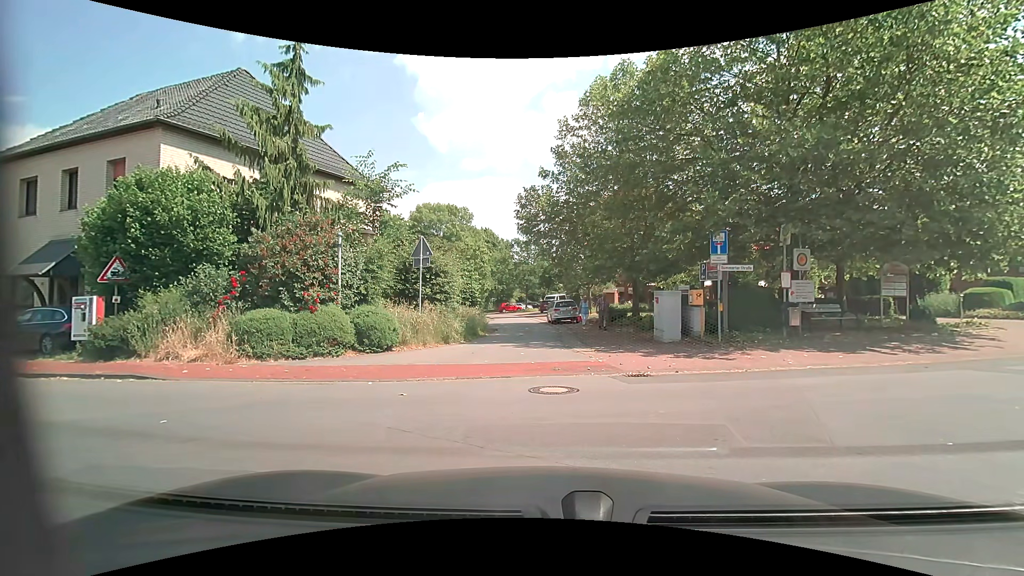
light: Day
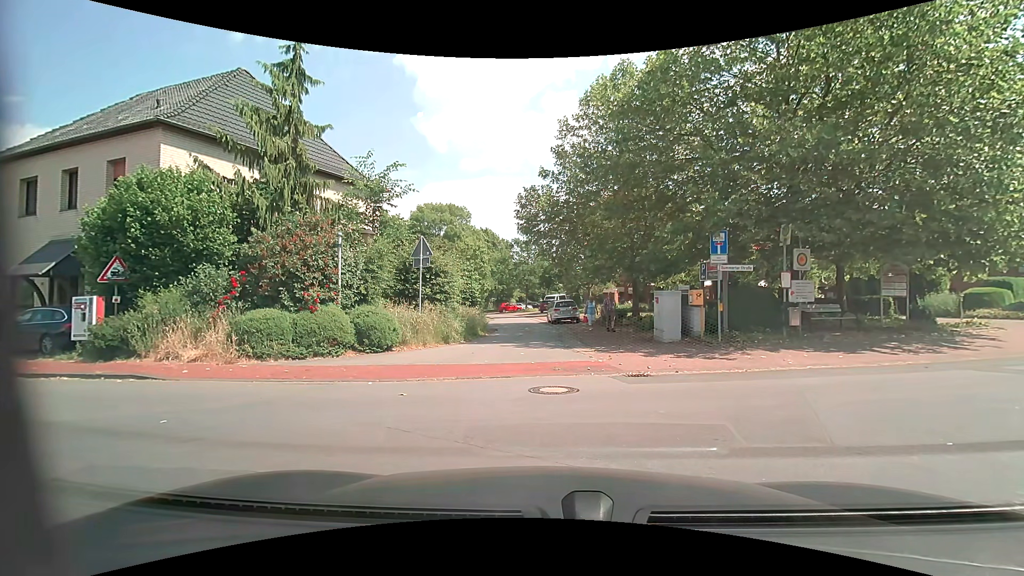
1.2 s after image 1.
(0.0, 0.0) m; 0°
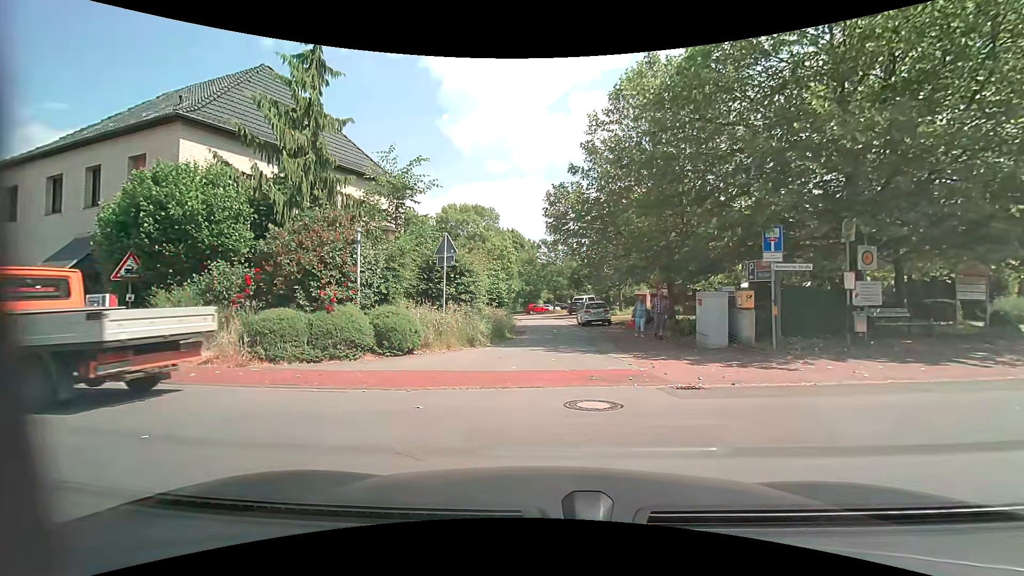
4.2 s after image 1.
(0.0, +1.1) m; -1°
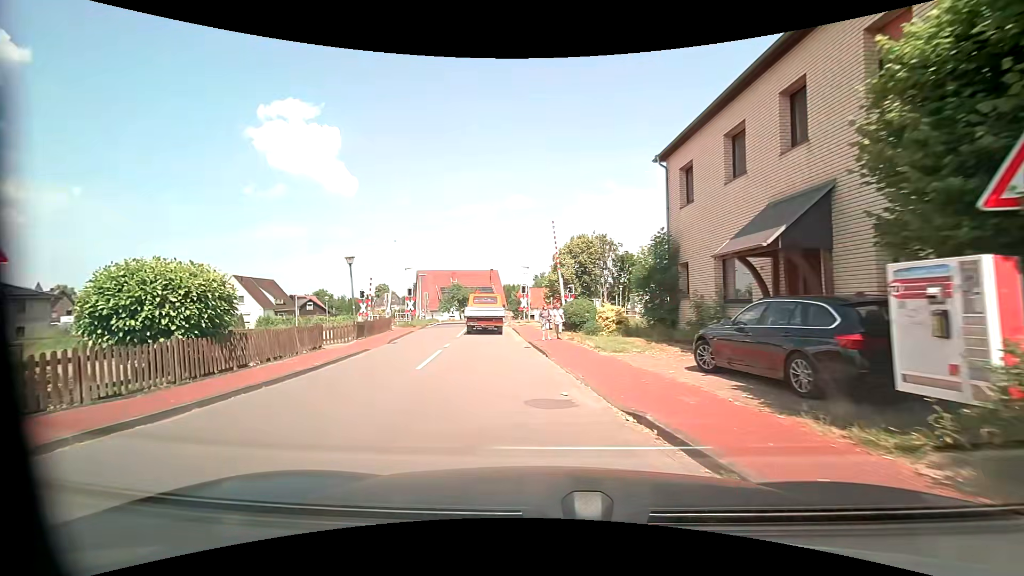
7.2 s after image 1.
(-7.2, +9.0) m; -66°
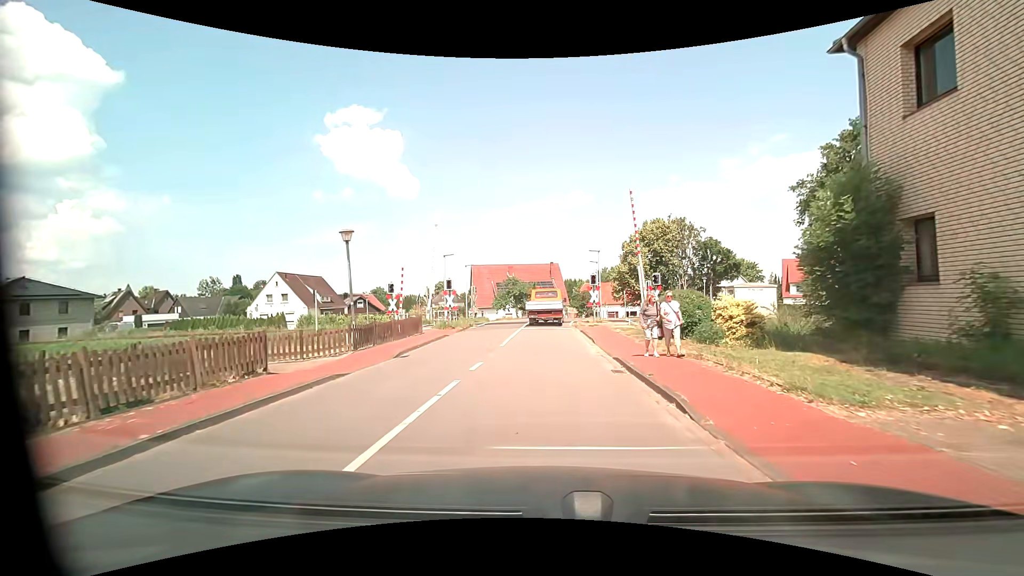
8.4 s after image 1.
(-0.6, +8.2) m; -8°
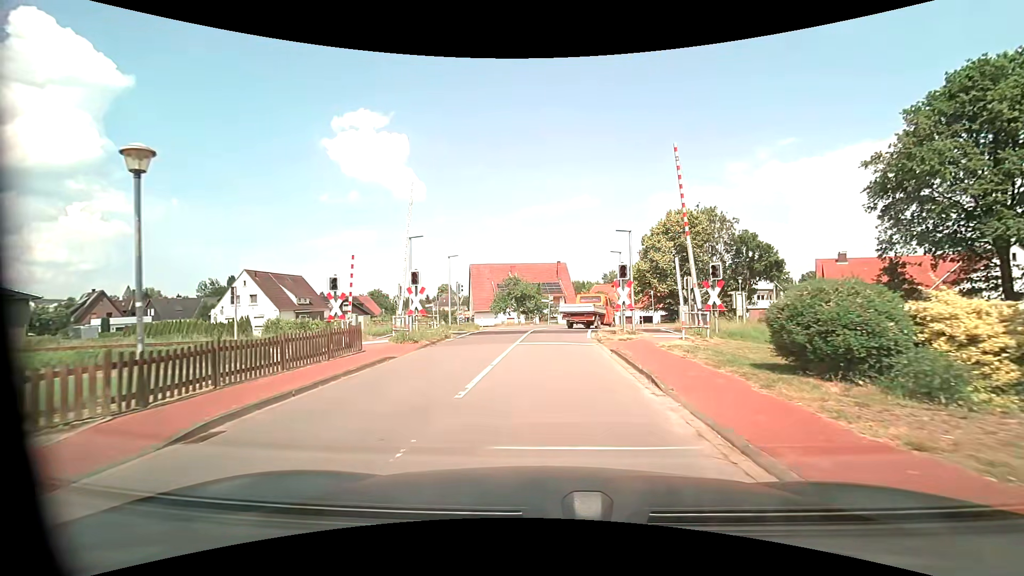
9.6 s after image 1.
(+0.1, +9.1) m; +1°
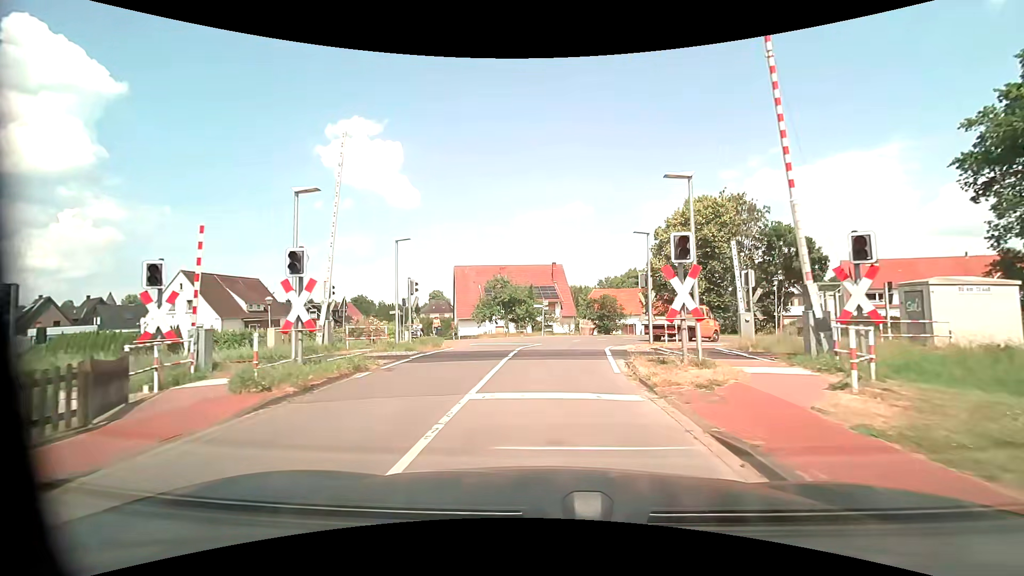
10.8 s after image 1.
(0.0, +9.5) m; 0°
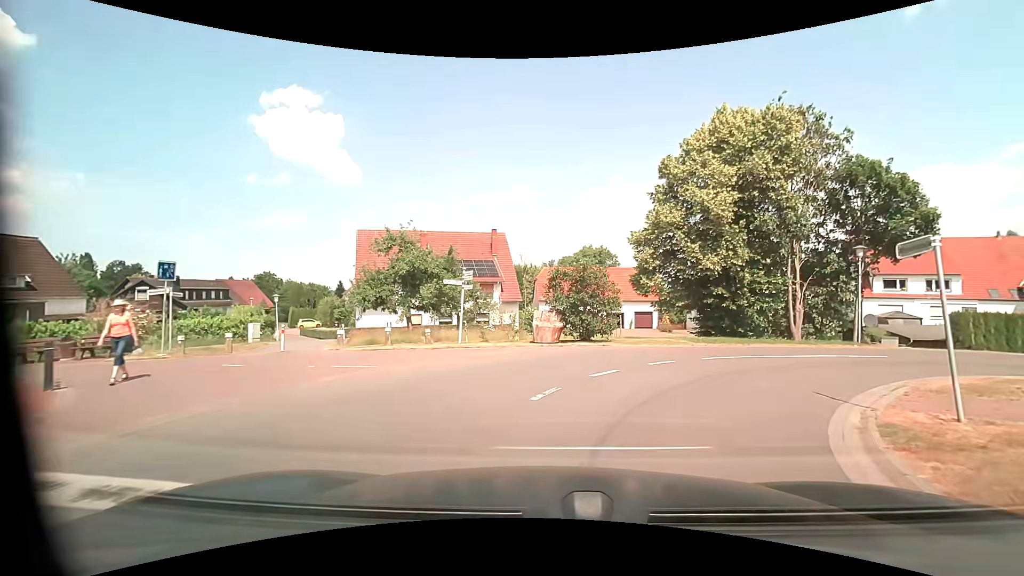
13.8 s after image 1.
(+0.4, +18.8) m; +6°
